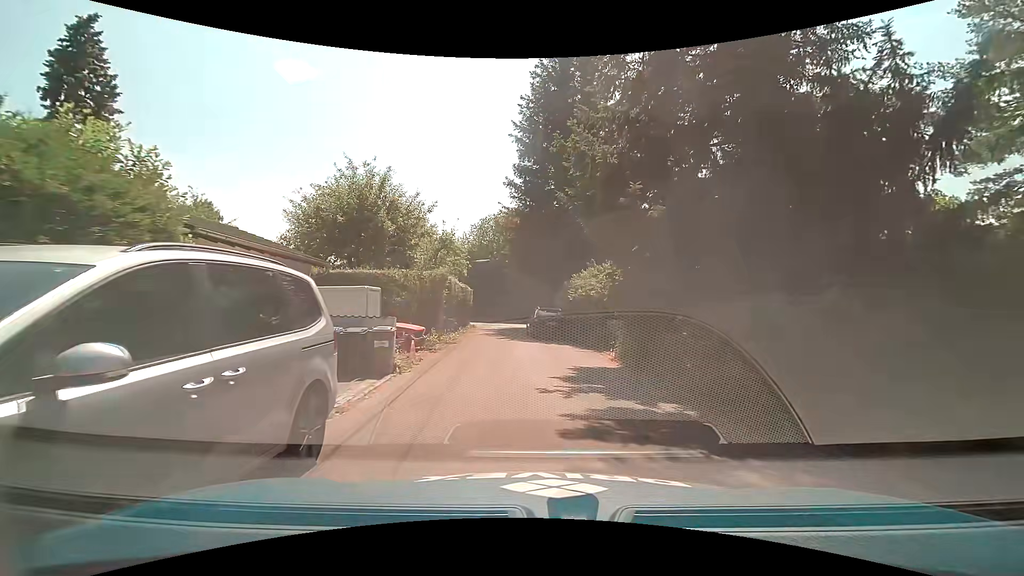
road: residential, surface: asphalt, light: Day
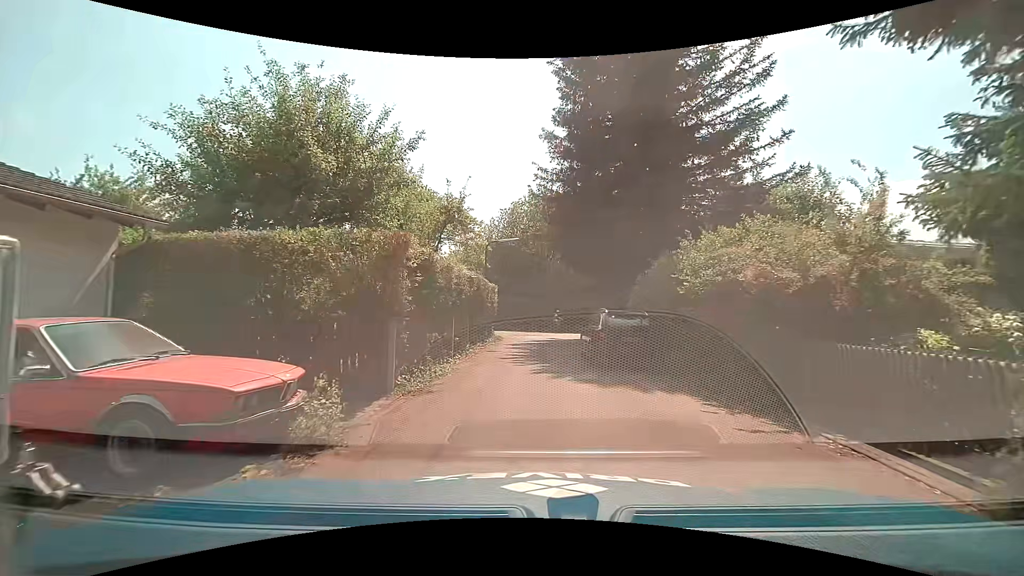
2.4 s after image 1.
(-0.4, +10.9) m; -4°
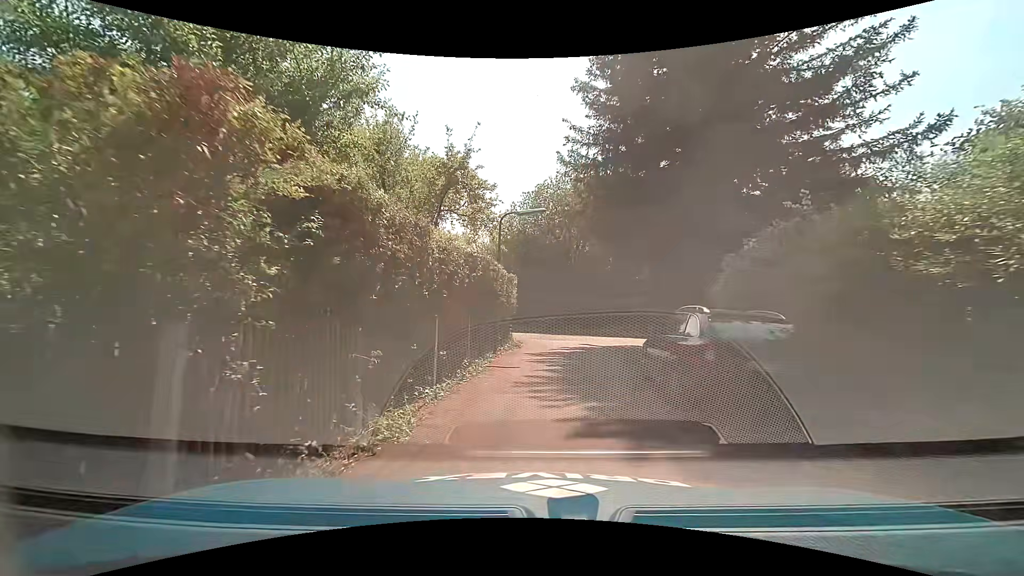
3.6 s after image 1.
(-0.2, +5.6) m; -4°
